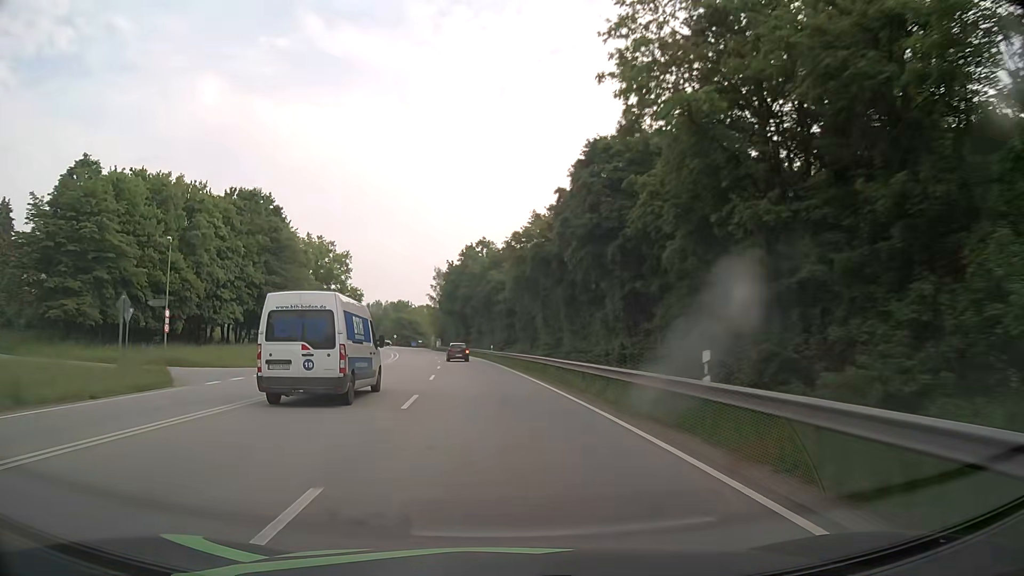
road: primary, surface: asphalt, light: Day
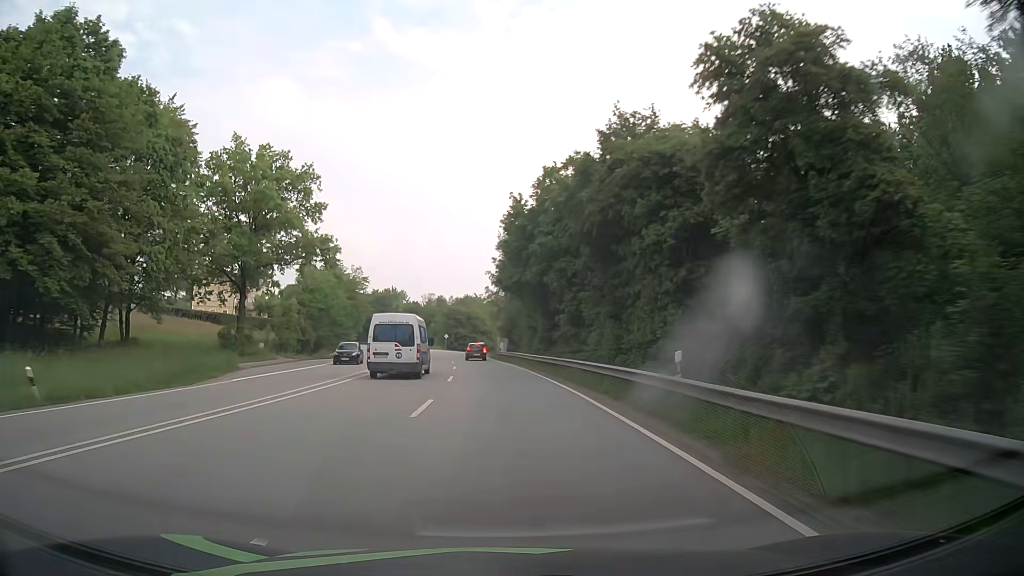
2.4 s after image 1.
(-2.9, +49.8) m; -7°
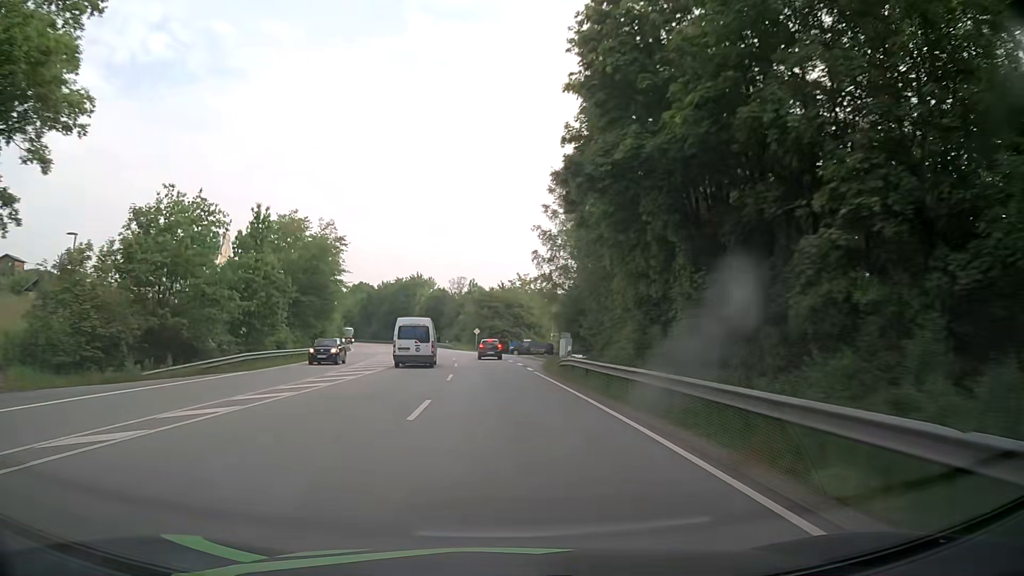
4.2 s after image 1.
(-1.2, +37.0) m; -4°
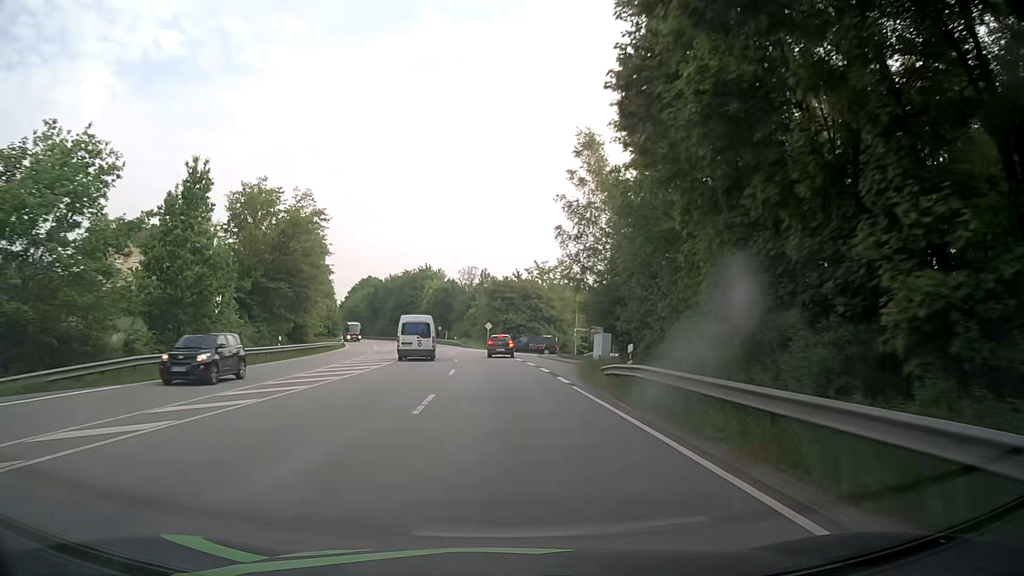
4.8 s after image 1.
(-0.1, +11.6) m; -1°
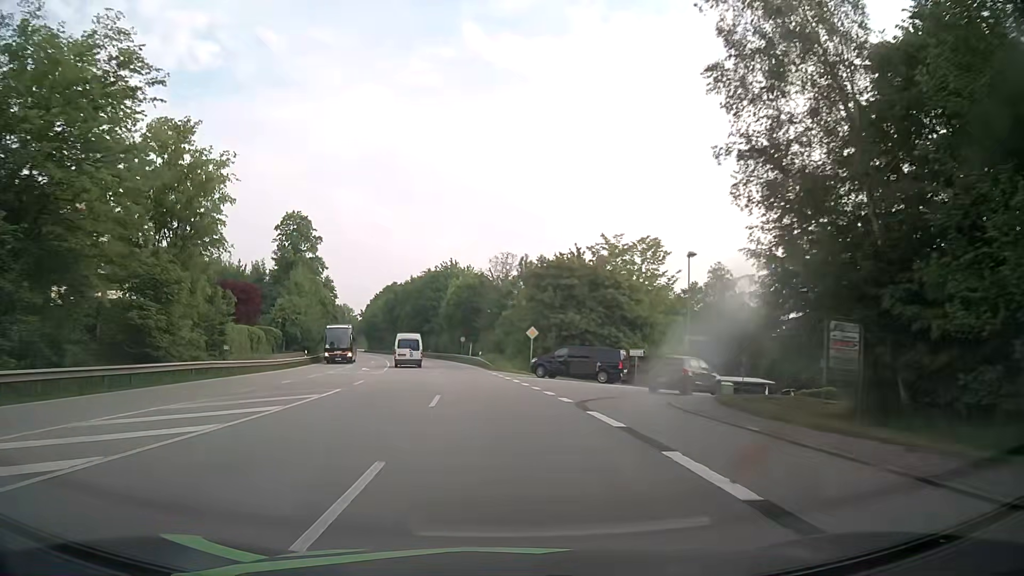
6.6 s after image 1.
(-0.8, +32.0) m; -3°
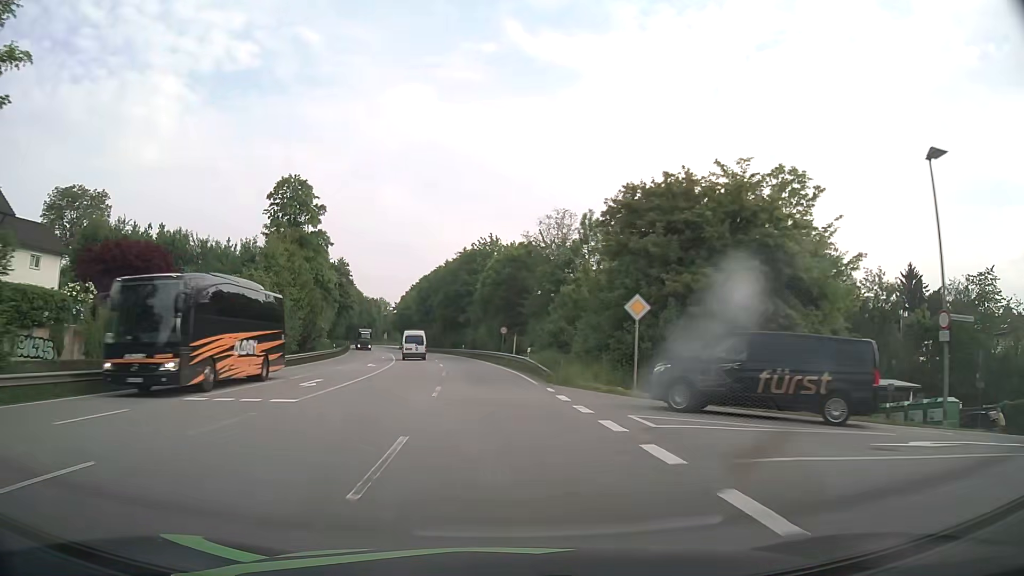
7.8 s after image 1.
(-0.8, +22.3) m; -4°
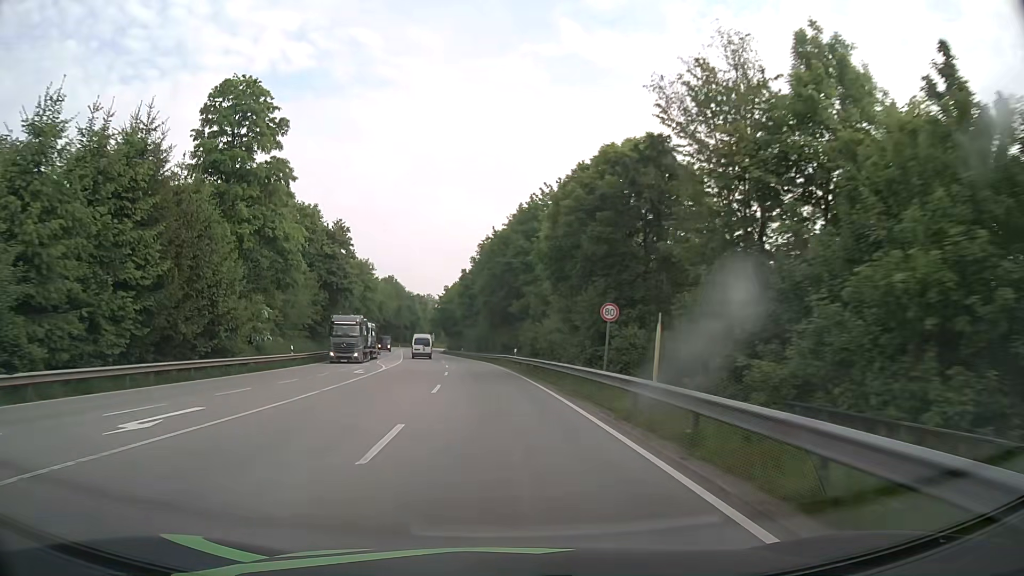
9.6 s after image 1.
(-1.5, +34.5) m; -5°
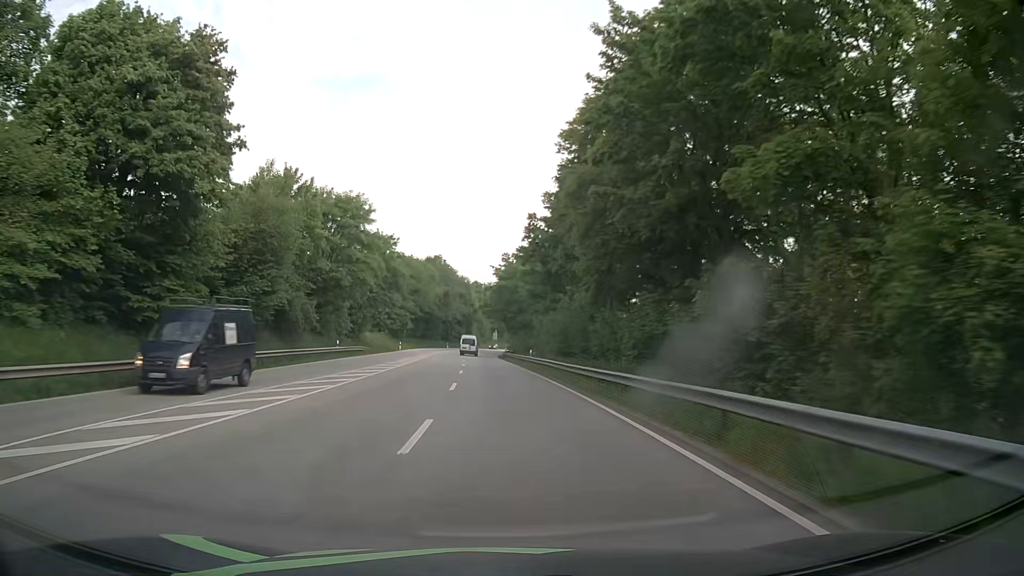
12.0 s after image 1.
(-2.9, +47.4) m; -6°
(0, +10) (0, +20) (0, +30) (-1, +40) (-1, +50) (-2, +60) (-2, +70) (-2, +80) (-3, +90) (-3, +100) m
